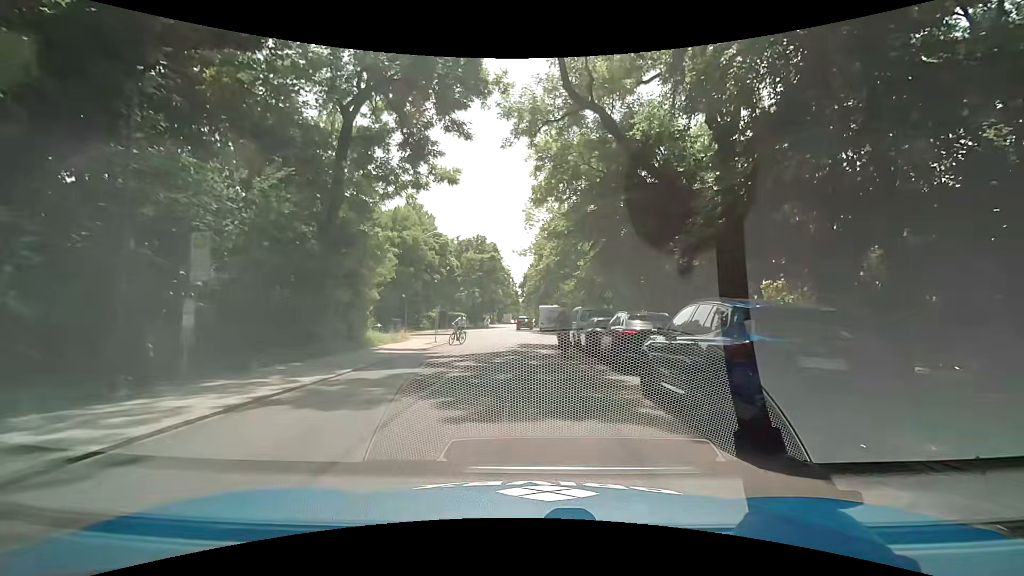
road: residential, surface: asphalt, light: Day
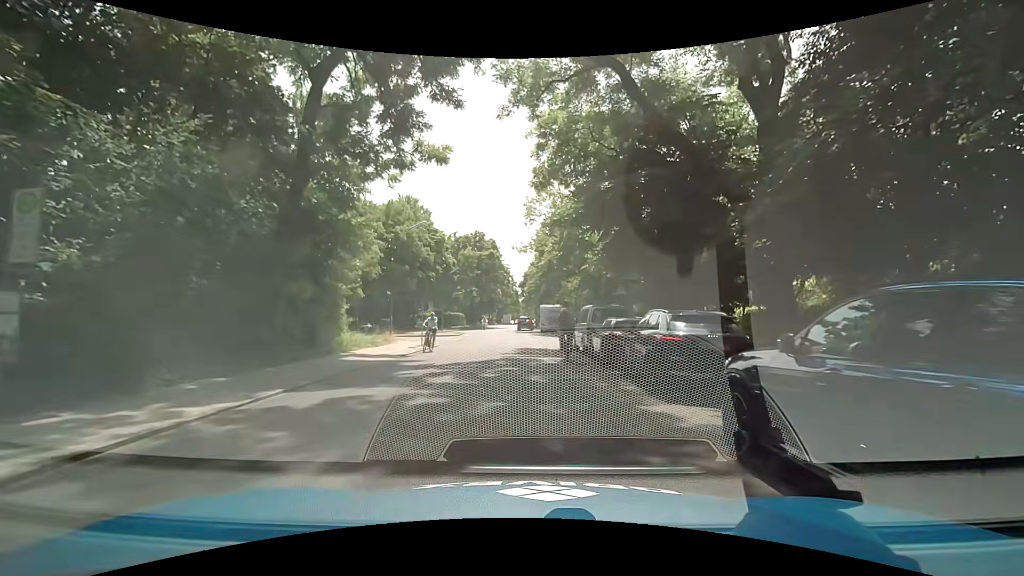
(0.0, +3.9) m; 0°
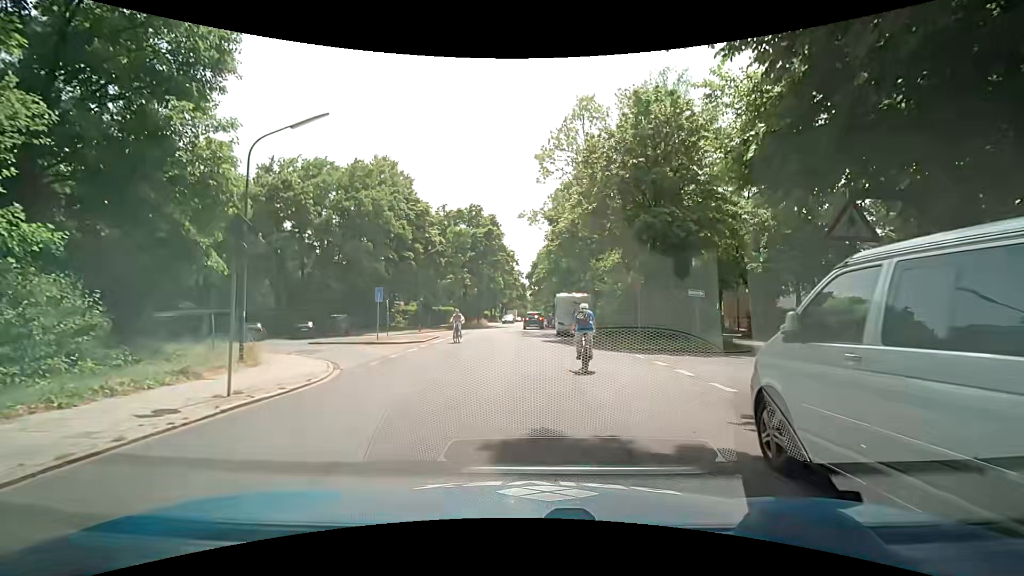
(0.0, +17.6) m; 0°
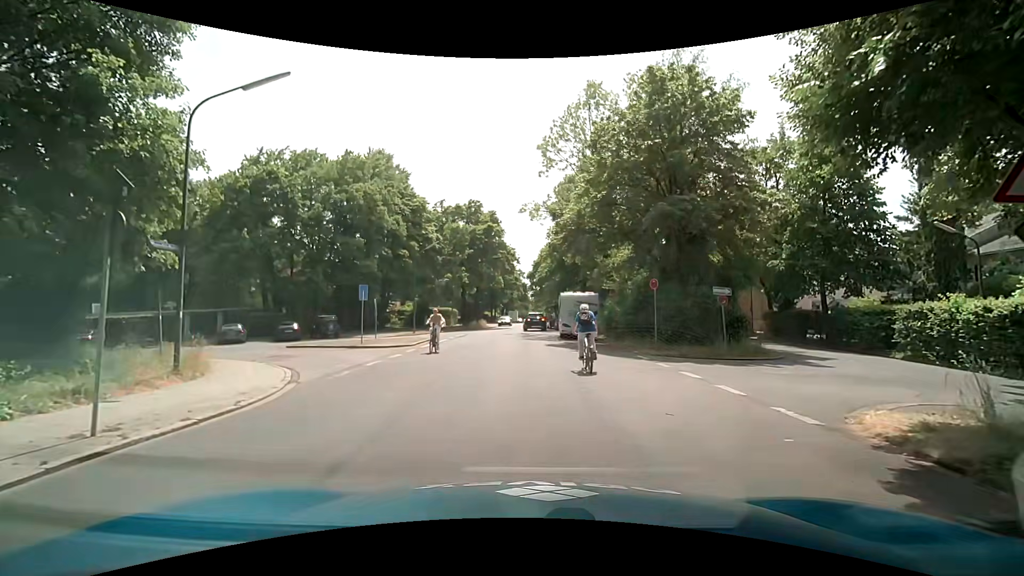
(-0.1, +2.8) m; 0°
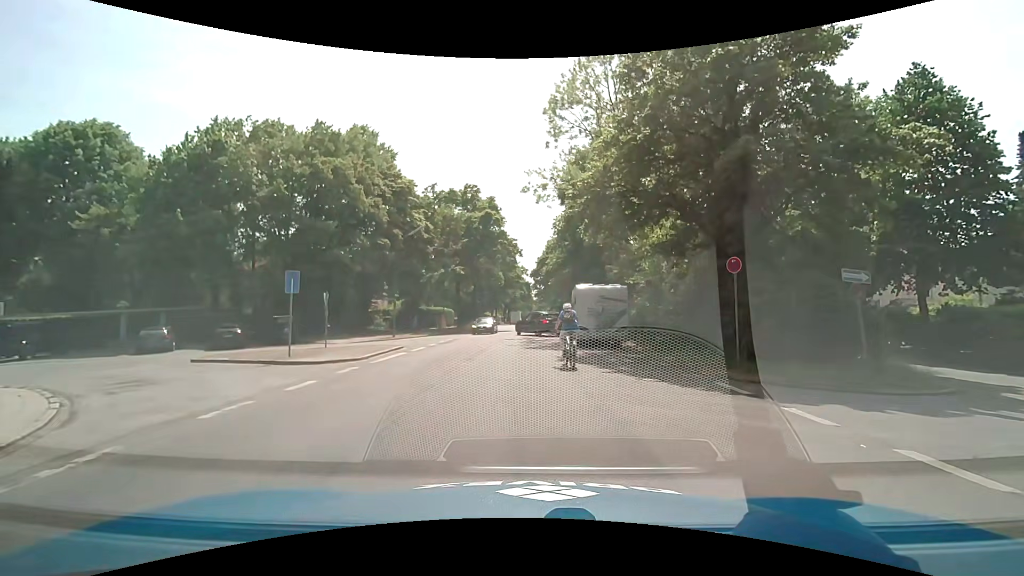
(-0.3, +7.9) m; -2°
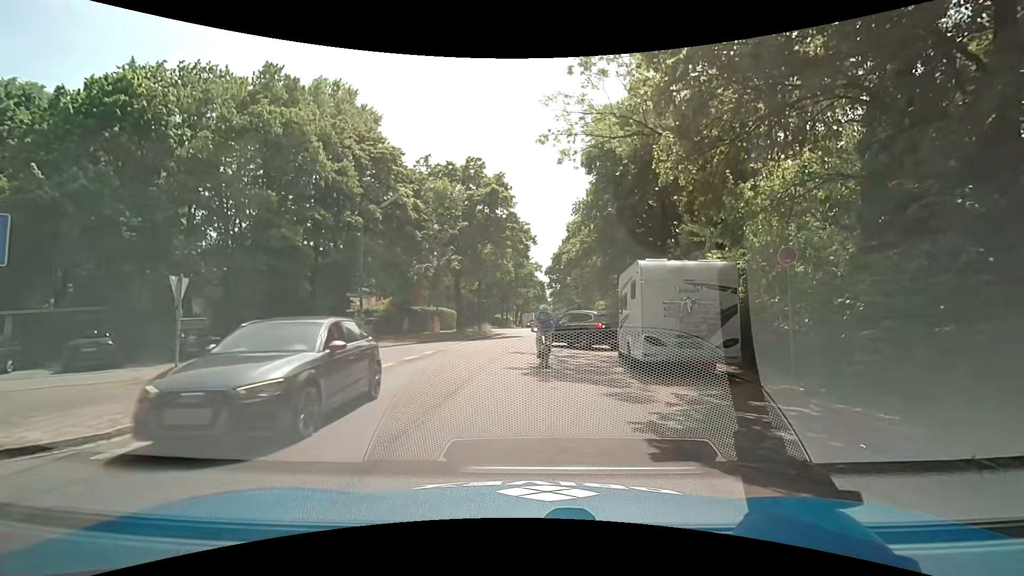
(0.0, +10.4) m; 0°
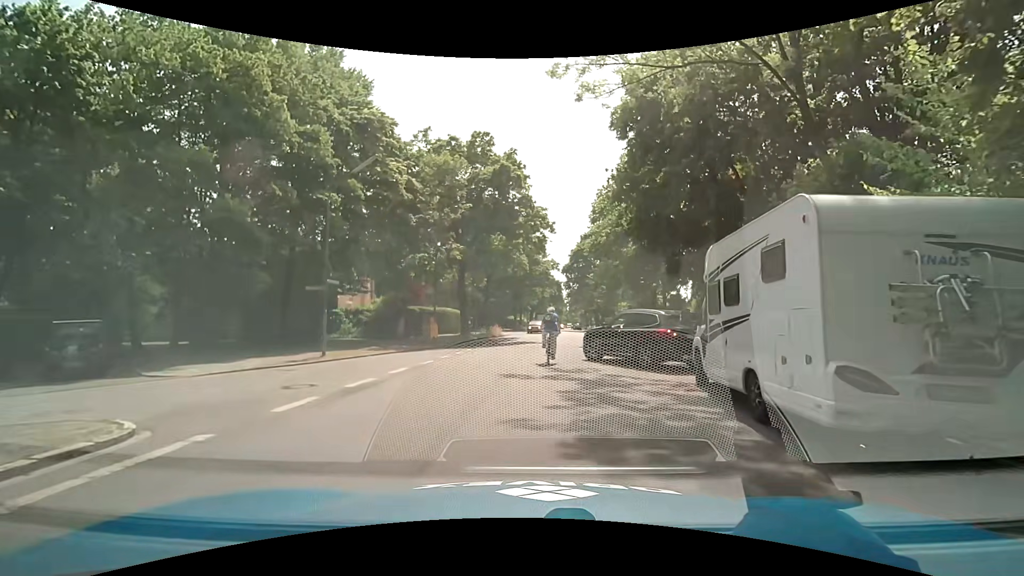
(-0.2, +6.8) m; -4°
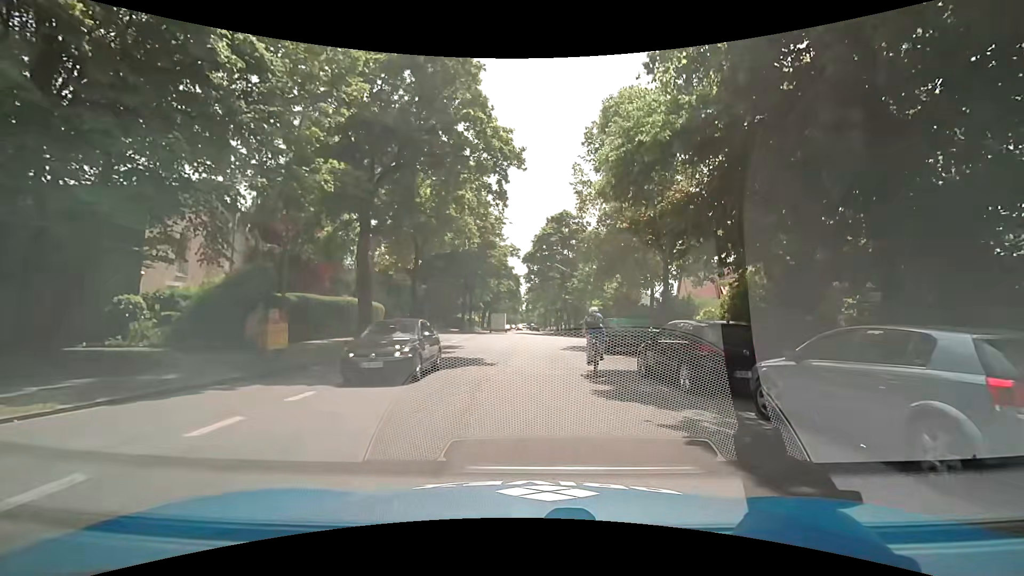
(+0.8, +15.8) m; +7°
(0, +10) (+1, +20) (+1, +30) (+1, +40) (+1, +50) (+1, +60) (+1, +70) (0, +80) (0, +90) (0, +100) m
